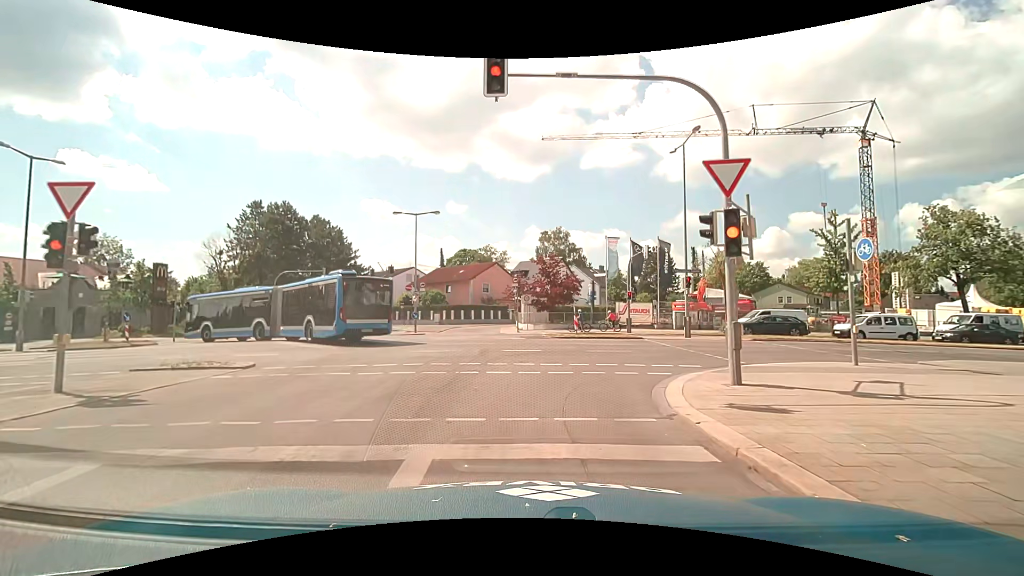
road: tertiary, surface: asphalt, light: Day
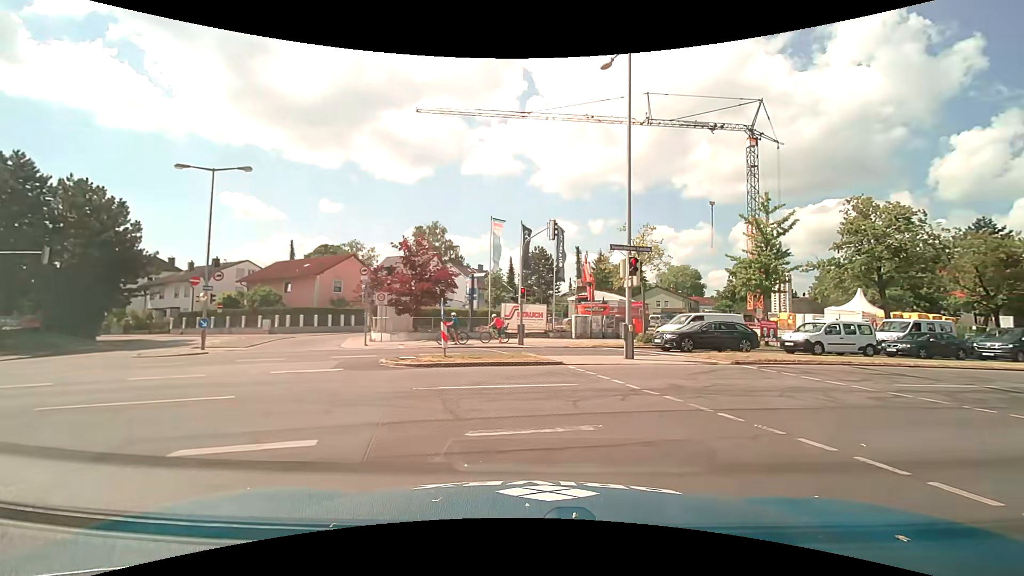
(+0.8, +11.7) m; +15°
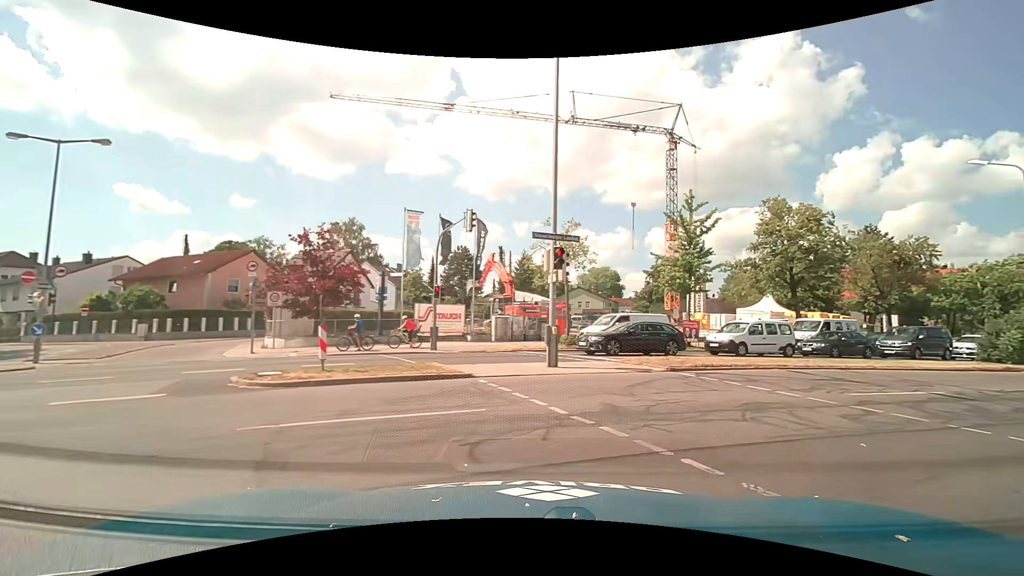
(+0.1, +2.7) m; +9°
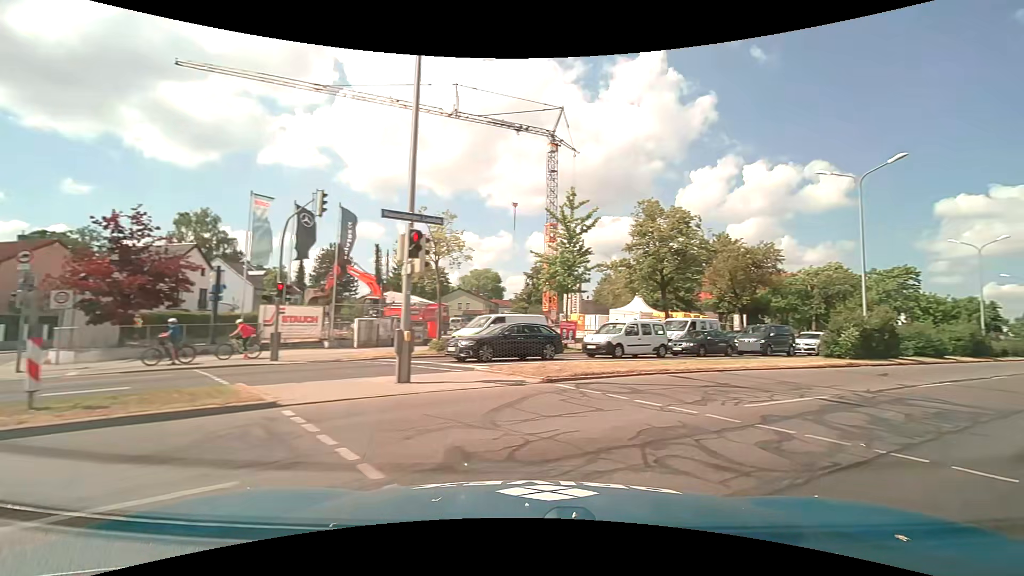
(+0.3, +2.8) m; +13°
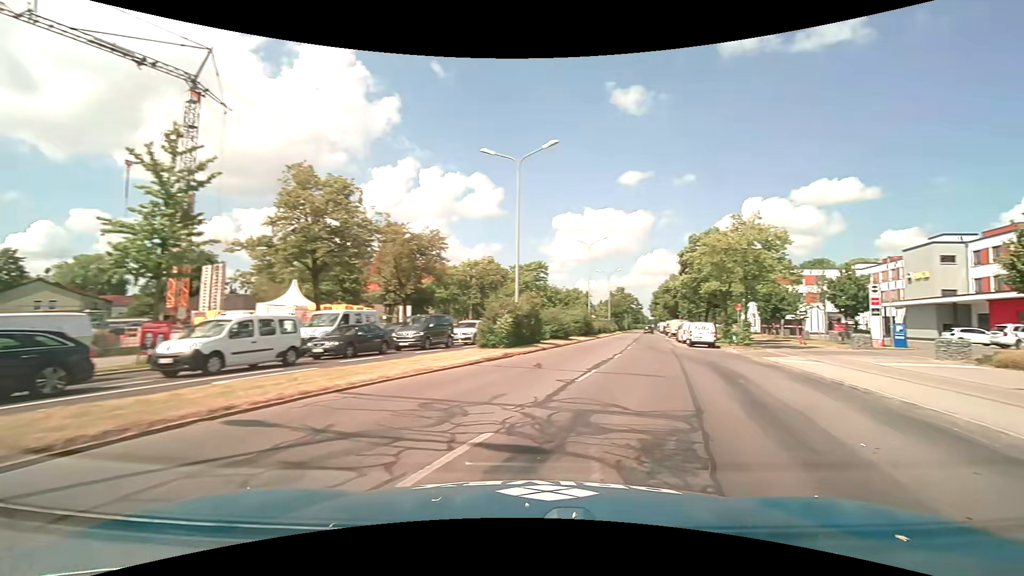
(+1.9, +6.2) m; +34°
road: primary
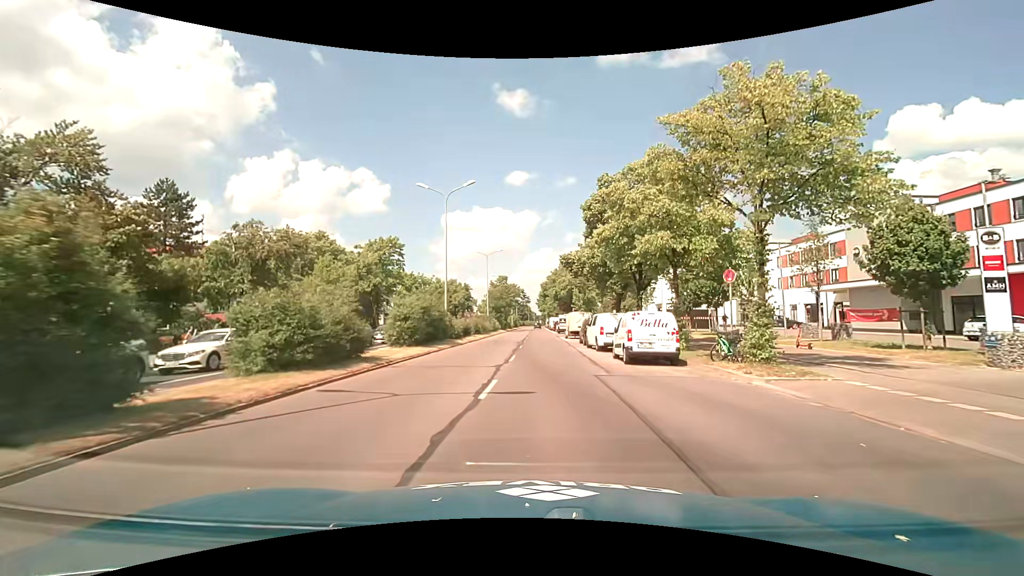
(+4.5, +20.9) m; +13°
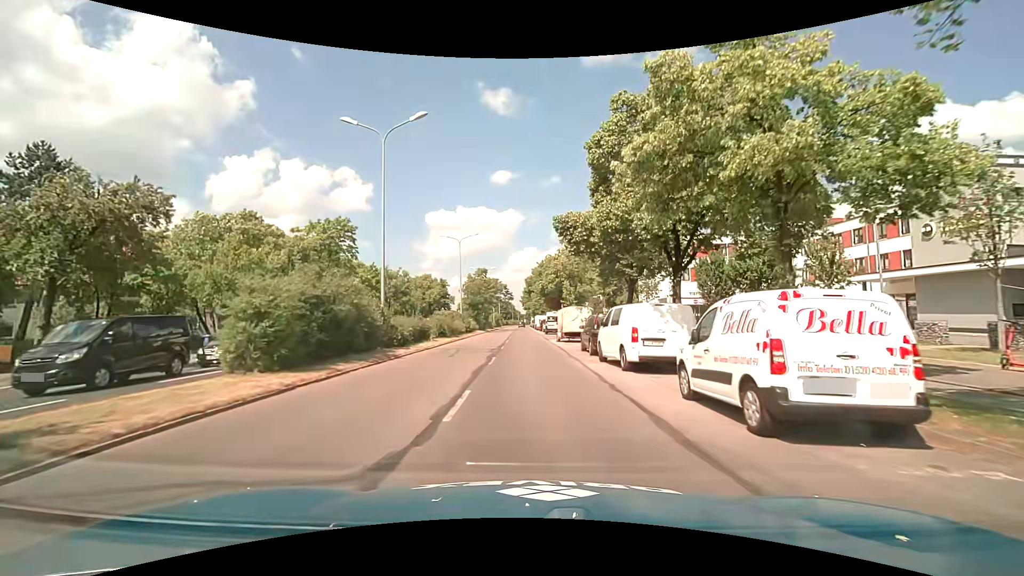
(+0.2, +11.1) m; +2°
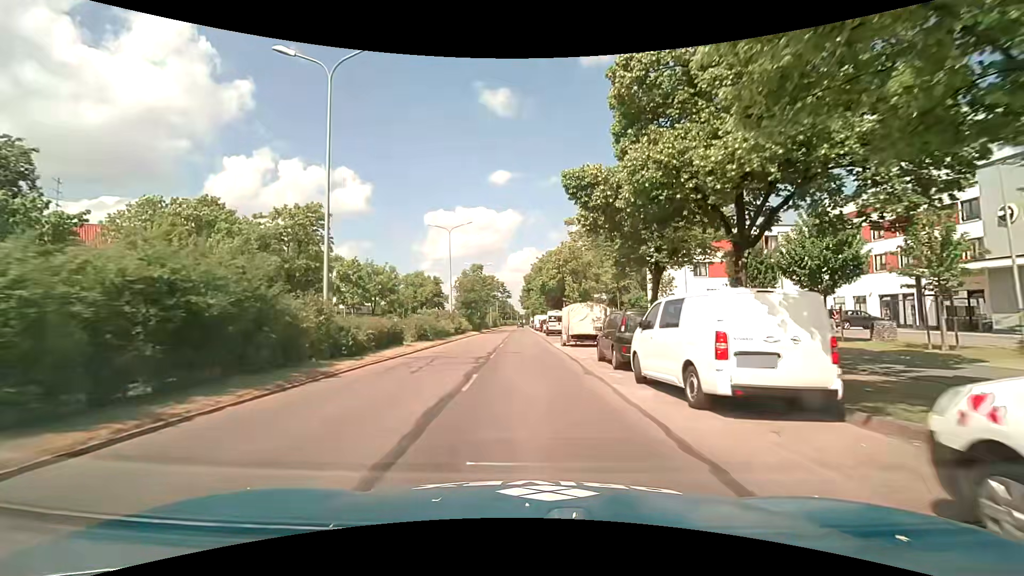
(0.0, +6.2) m; 0°
(0, +10) (0, +20) (0, +30) (-1, +40) (-1, +50) (-1, +60) (-1, +70) (-1, +80) (-1, +90) (-1, +100) m
